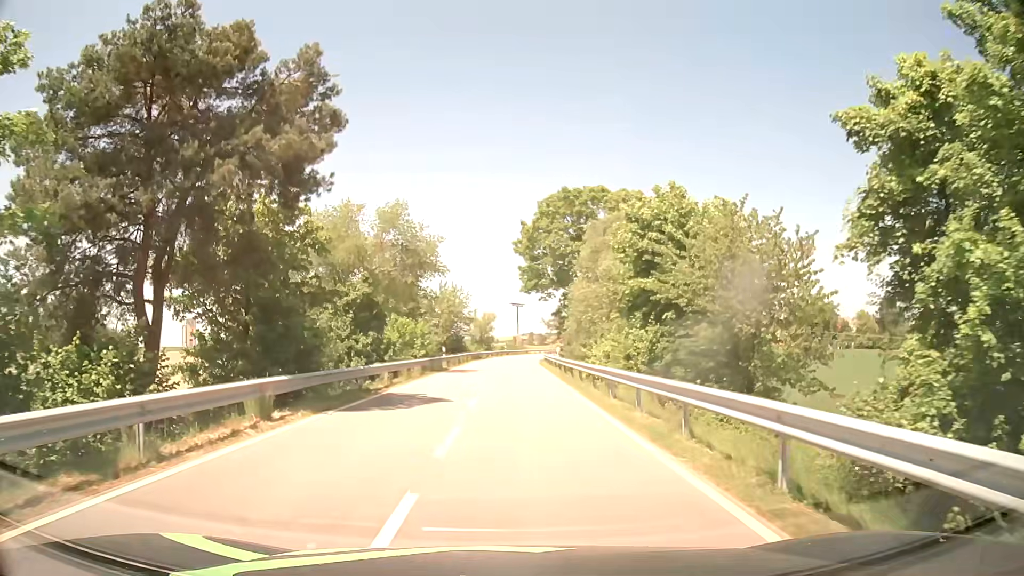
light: Day
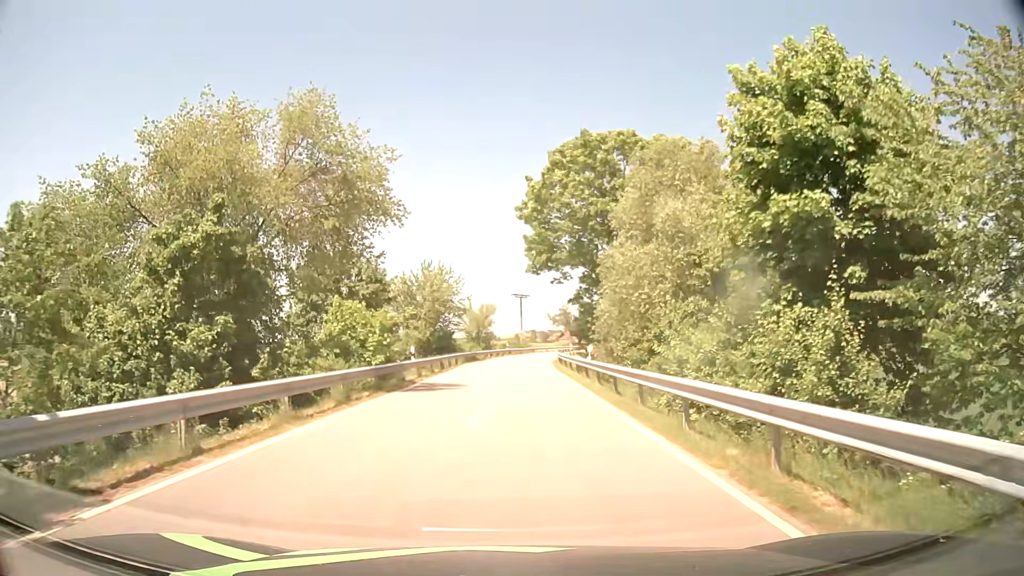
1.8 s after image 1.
(0.0, +15.5) m; -1°
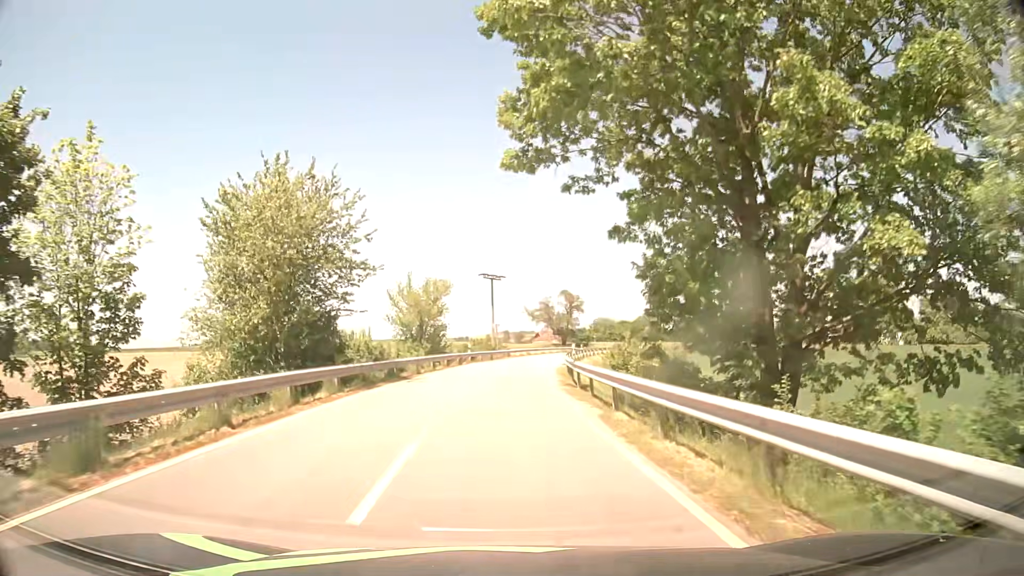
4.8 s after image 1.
(+1.0, +29.8) m; +3°
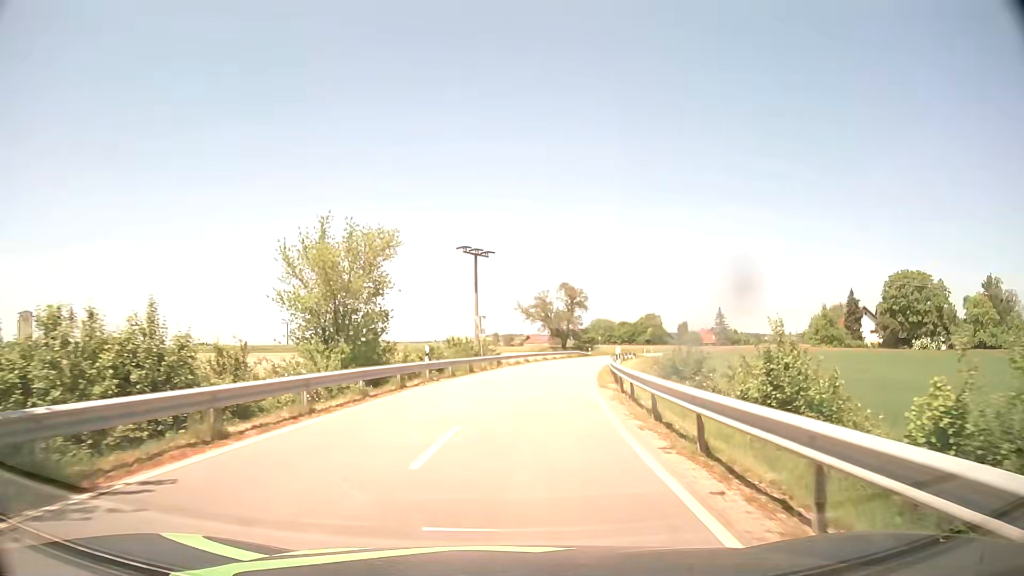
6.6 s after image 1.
(-0.1, +21.3) m; +1°
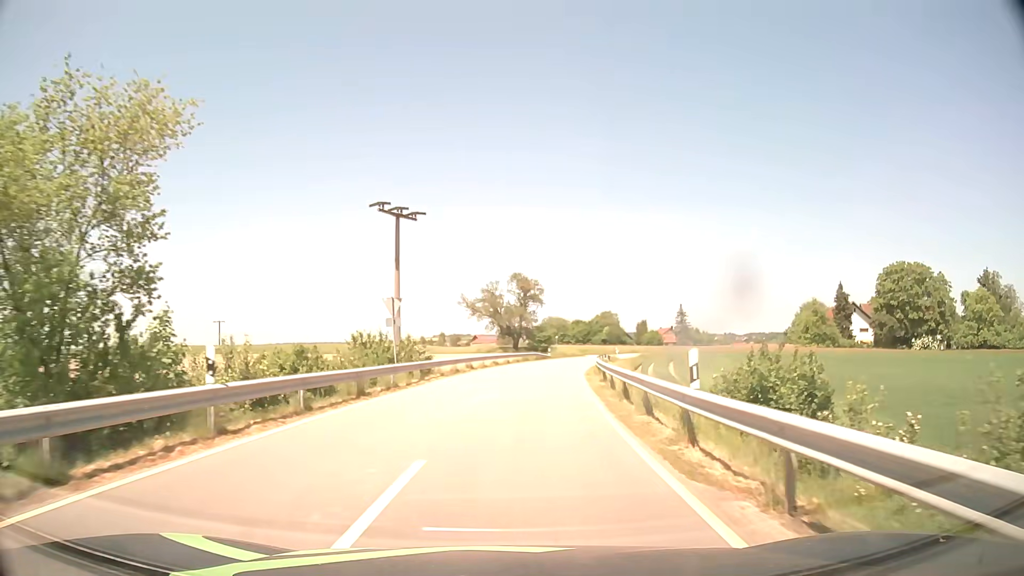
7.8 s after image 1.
(+0.6, +15.7) m; +5°
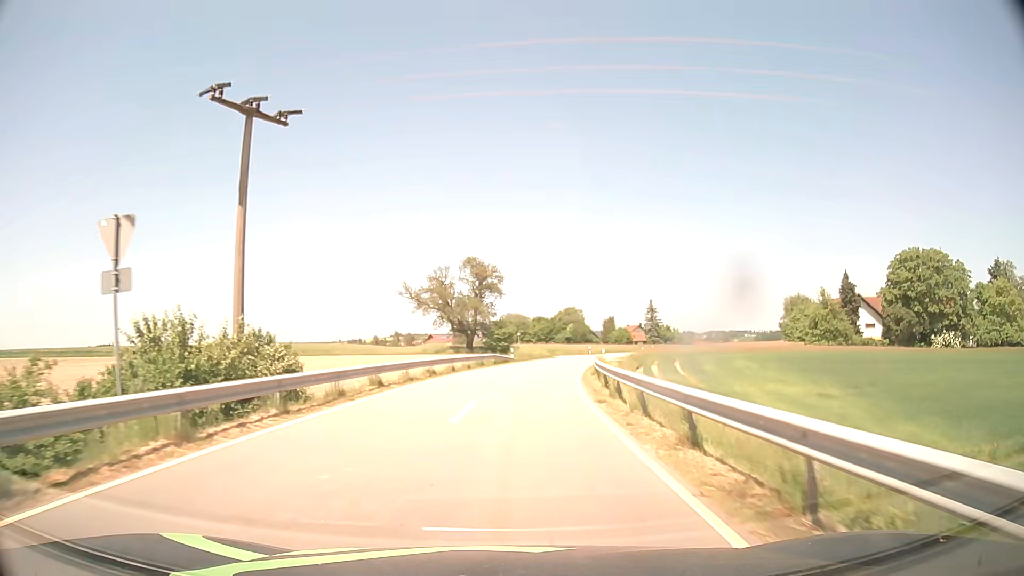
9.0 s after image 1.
(+0.6, +16.8) m; +4°
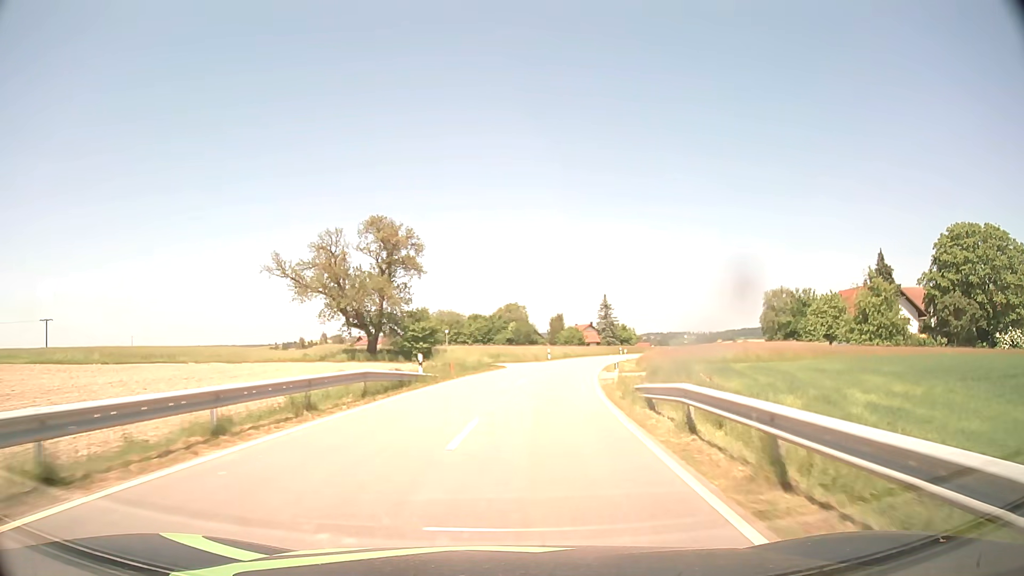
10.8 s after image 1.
(+1.1, +27.3) m; +5°
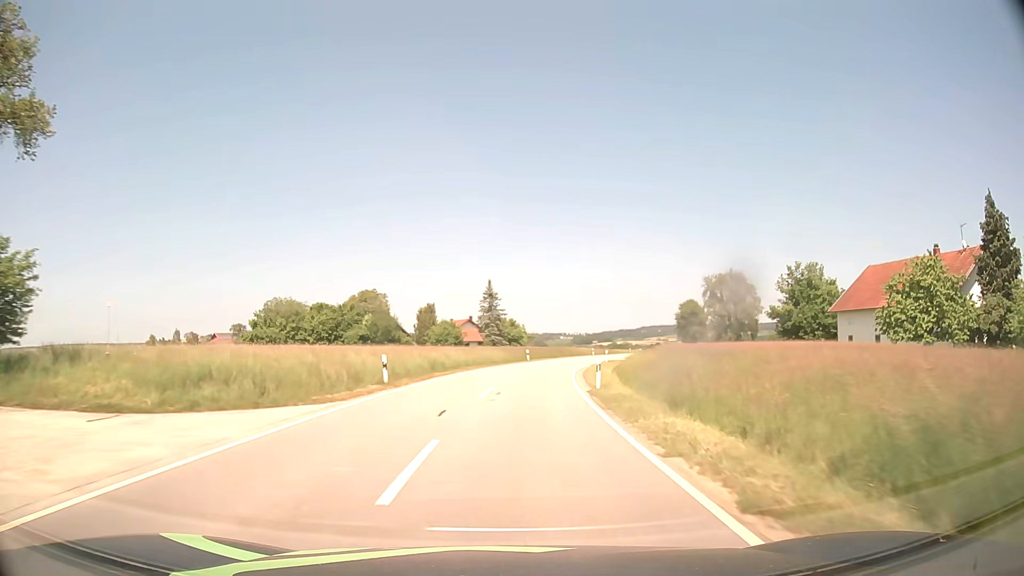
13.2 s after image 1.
(+3.5, +39.6) m; +11°
(0, +10) (+1, +20) (+1, +30) (+3, +40) (+4, +50) (+6, +60) (+9, +69) (+11, +79) (+14, +89) (+17, +98) m
